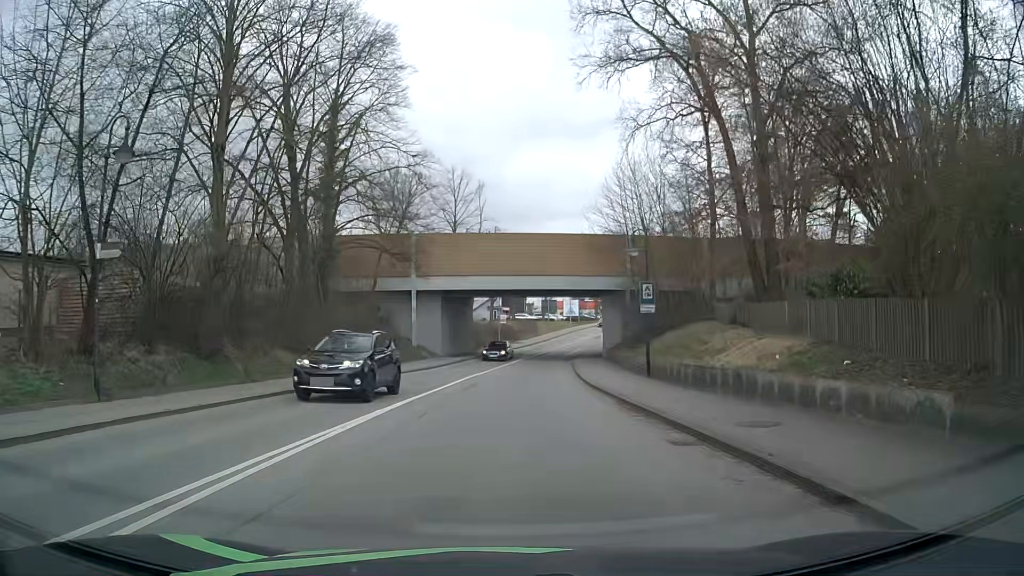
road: secondary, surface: asphalt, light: Day
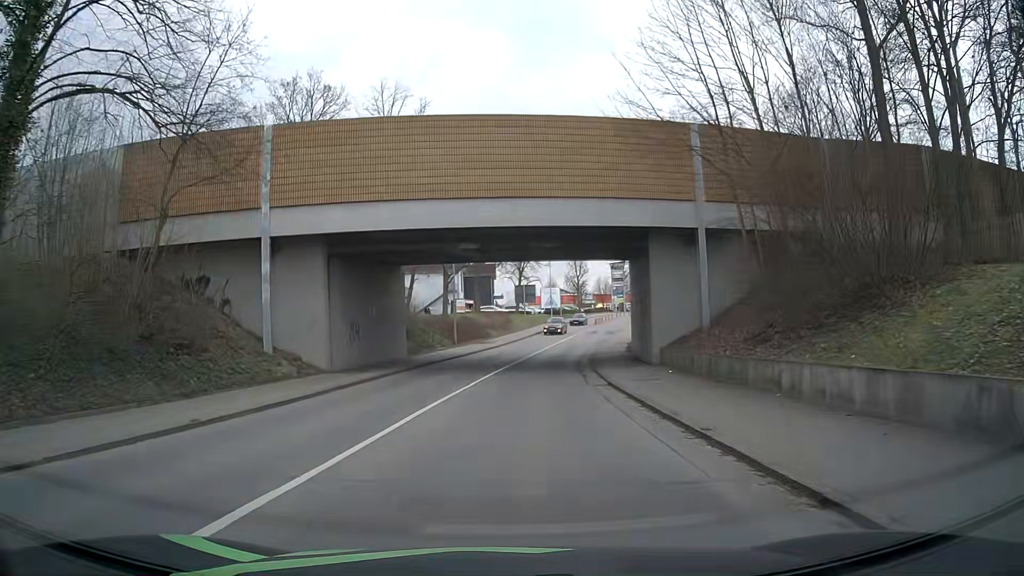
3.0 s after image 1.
(+0.3, +25.6) m; +3°
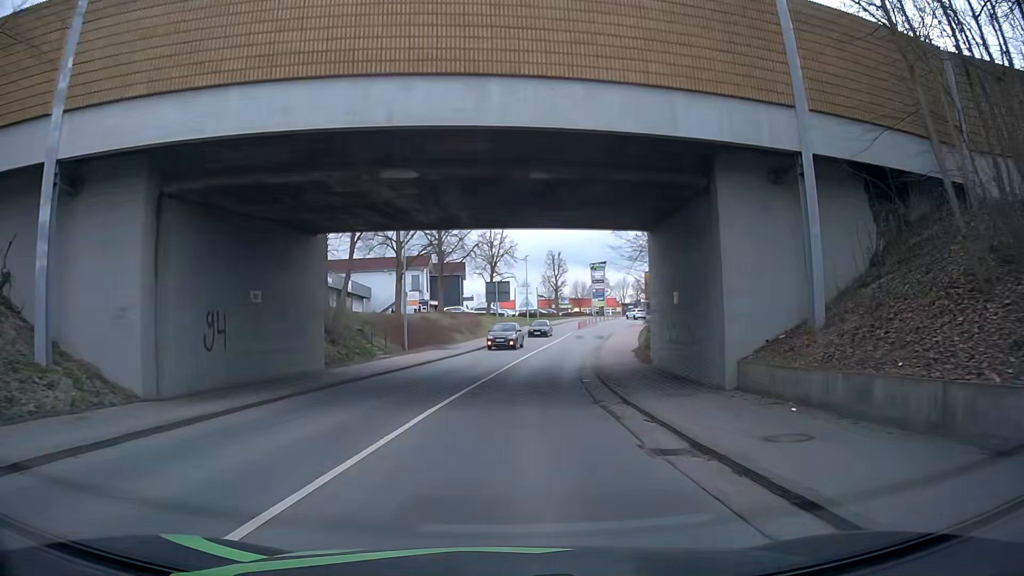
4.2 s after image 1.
(+0.2, +11.4) m; +3°
